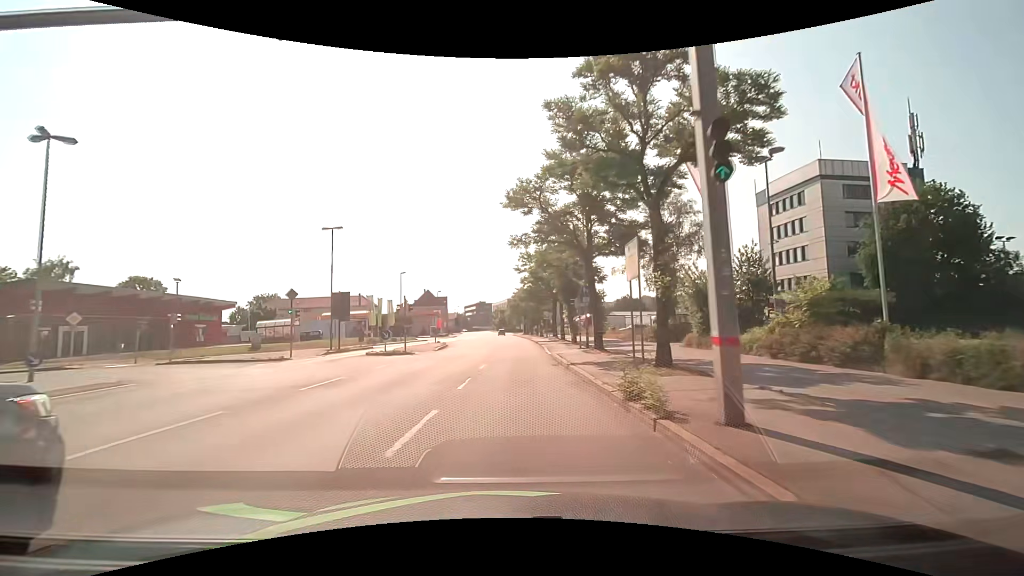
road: primary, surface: asphalt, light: Day
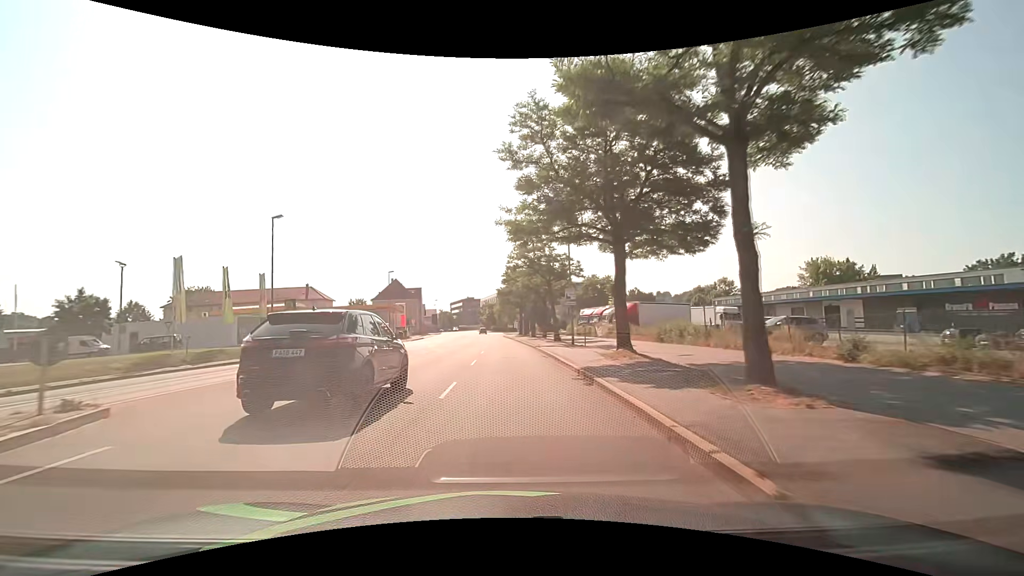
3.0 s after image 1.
(+0.8, +37.7) m; +1°
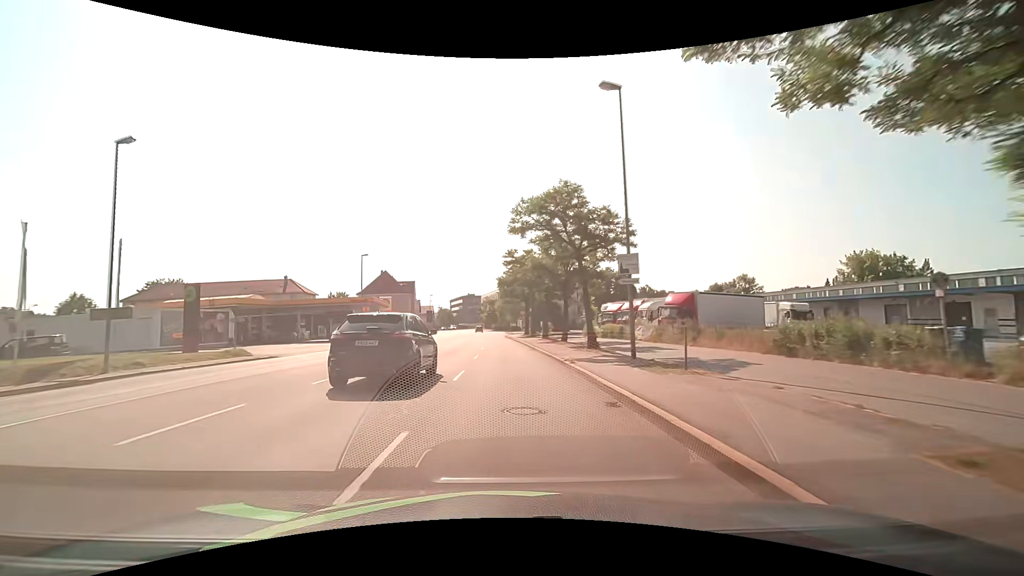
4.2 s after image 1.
(0.0, +15.2) m; -1°
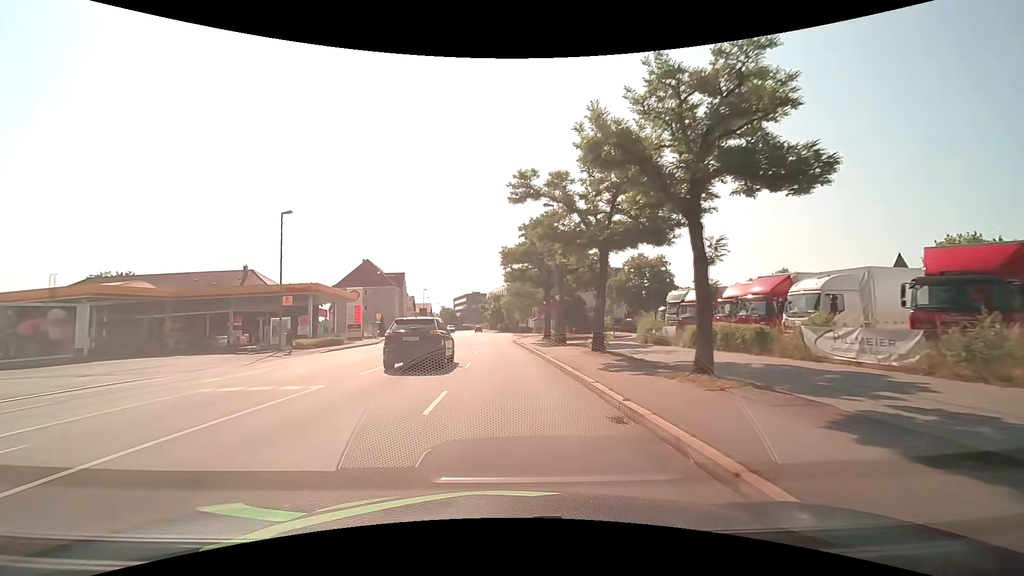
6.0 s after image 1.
(0.0, +22.8) m; -1°
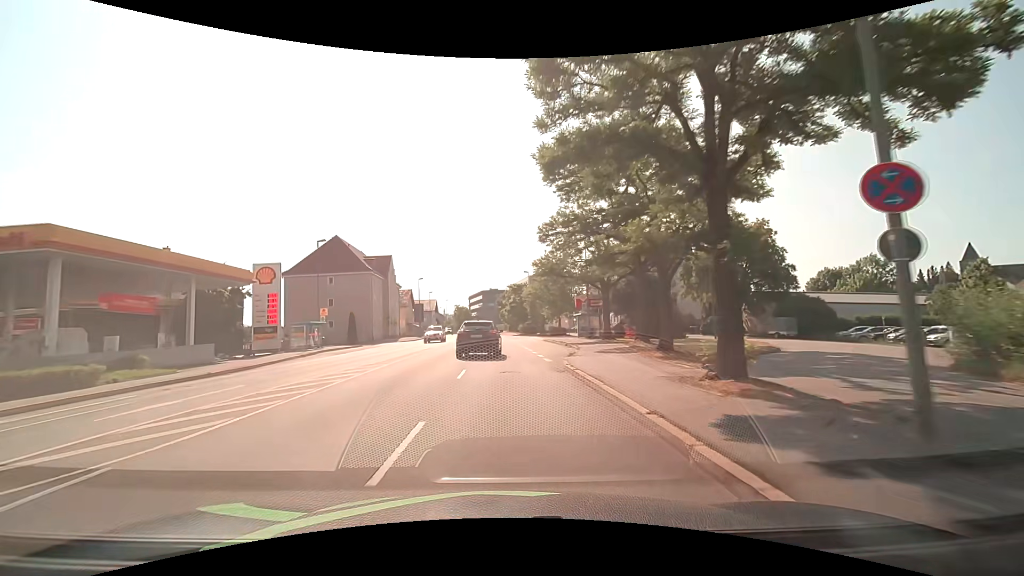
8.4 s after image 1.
(-0.5, +30.4) m; -2°
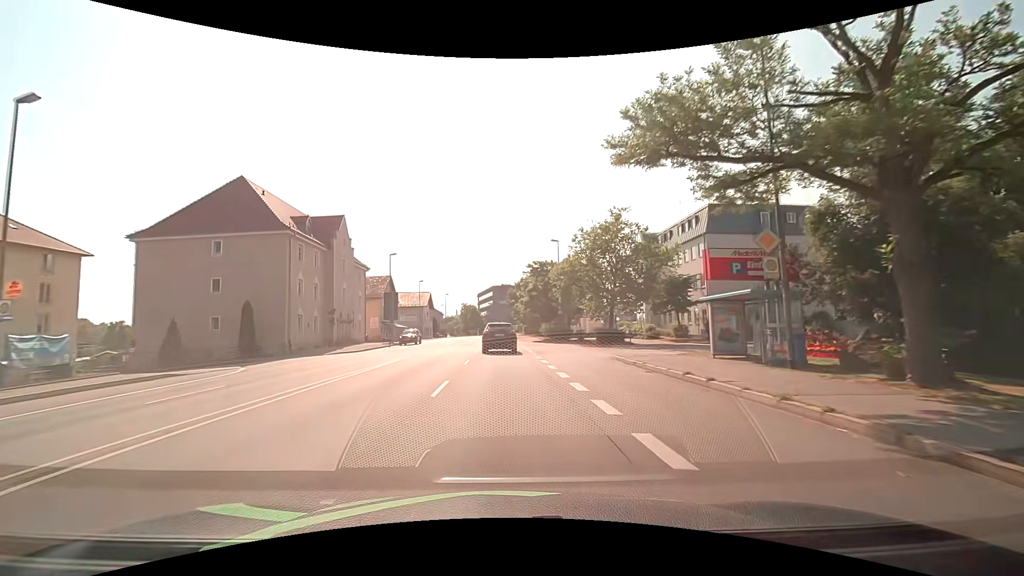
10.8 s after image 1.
(-0.5, +30.4) m; -2°
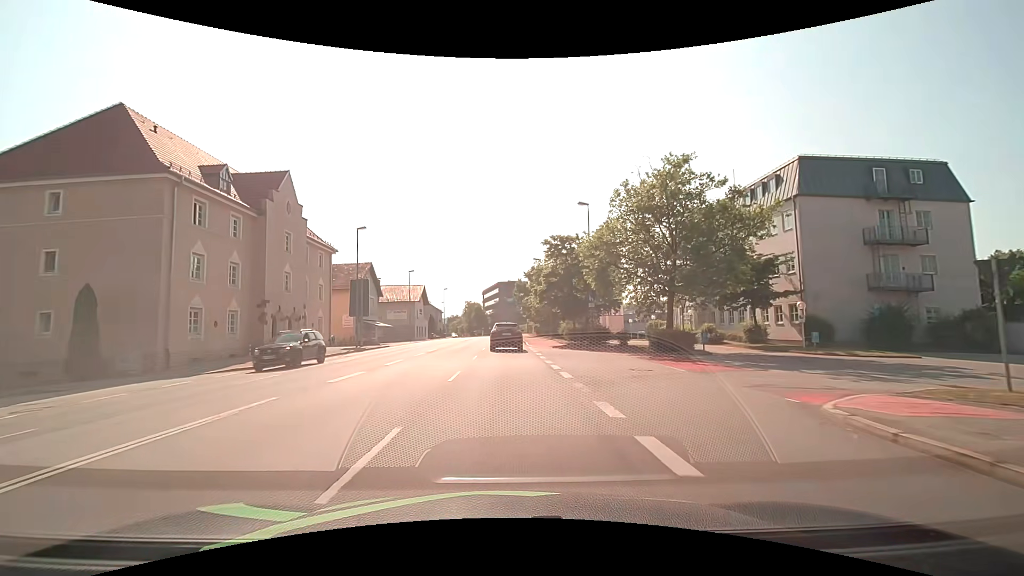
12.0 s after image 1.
(-0.1, +15.2) m; 0°
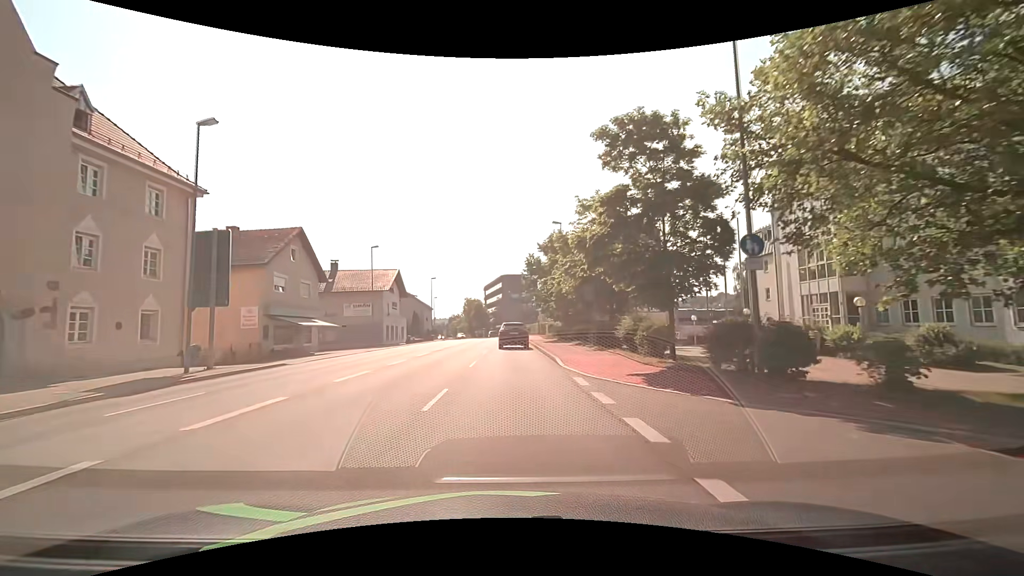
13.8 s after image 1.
(-0.2, +22.8) m; 0°
(0, +10) (0, +20) (0, +30) (0, +40) (0, +50) (0, +60) (0, +70) (-1, +80) (-1, +90) (-2, +100) m
